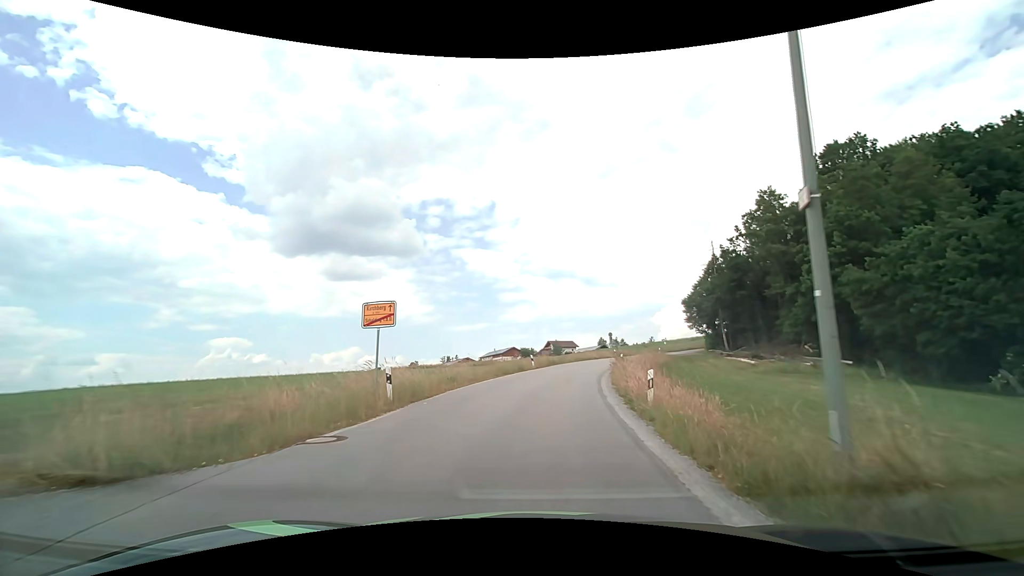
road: tertiary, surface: asphalt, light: Day
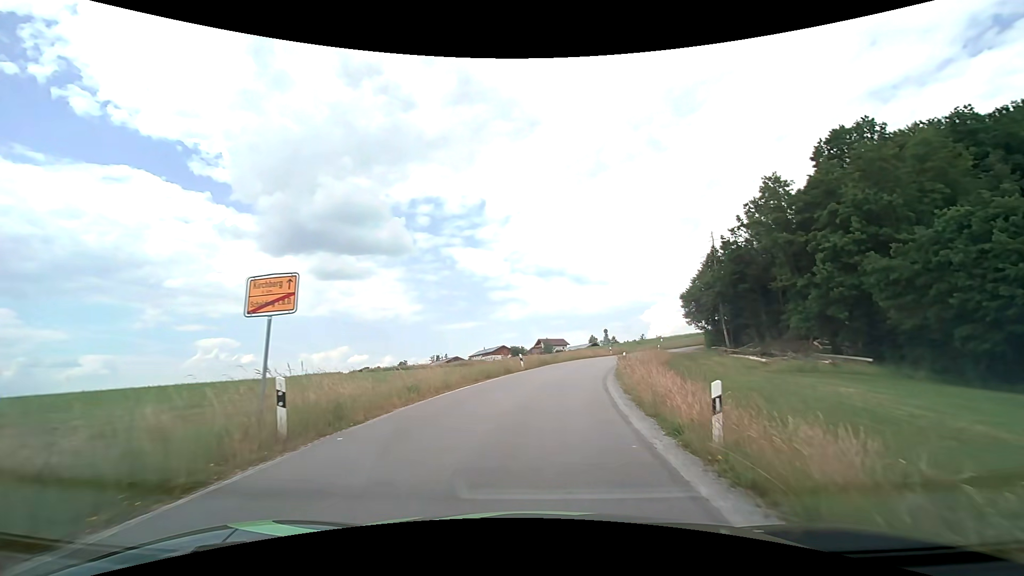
(0.0, +5.0) m; +1°
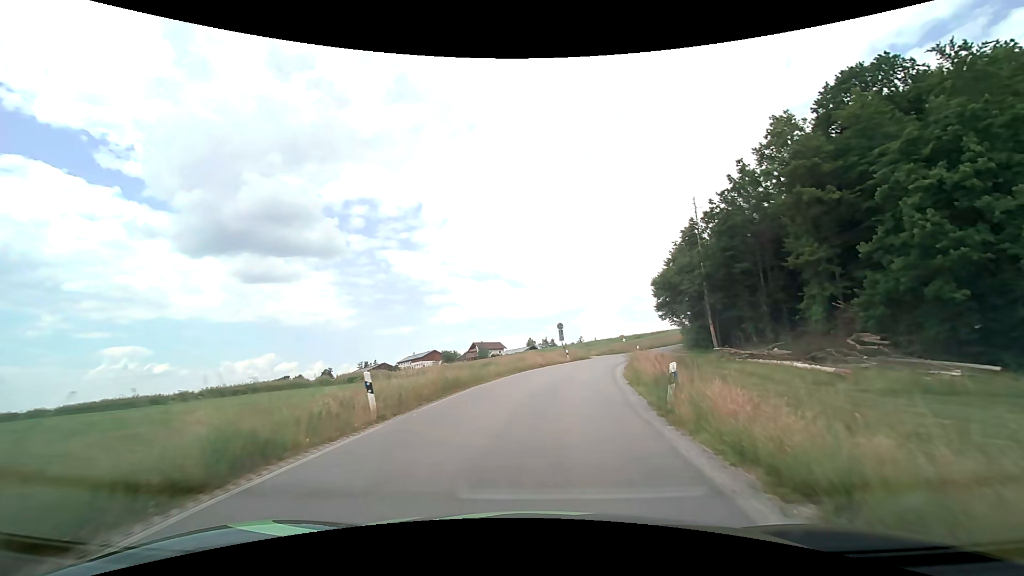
(+1.2, +21.3) m; +7°
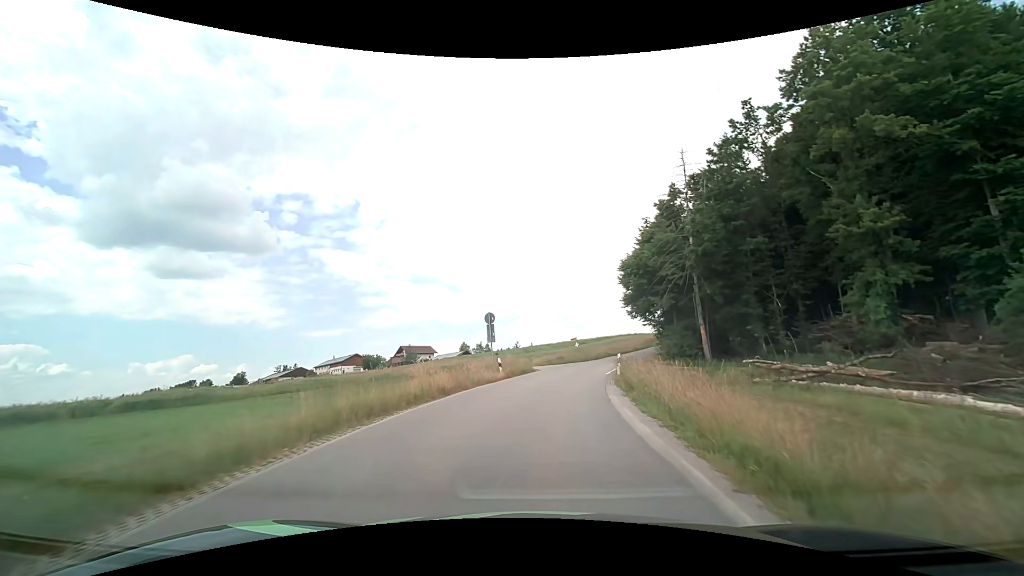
(+1.2, +18.1) m; +7°
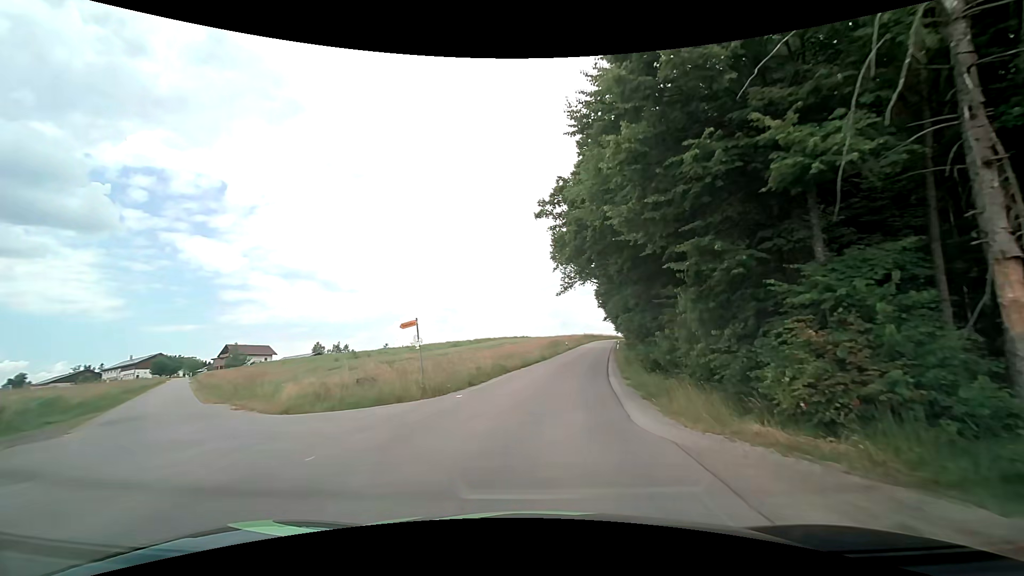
(+3.9, +34.4) m; +14°
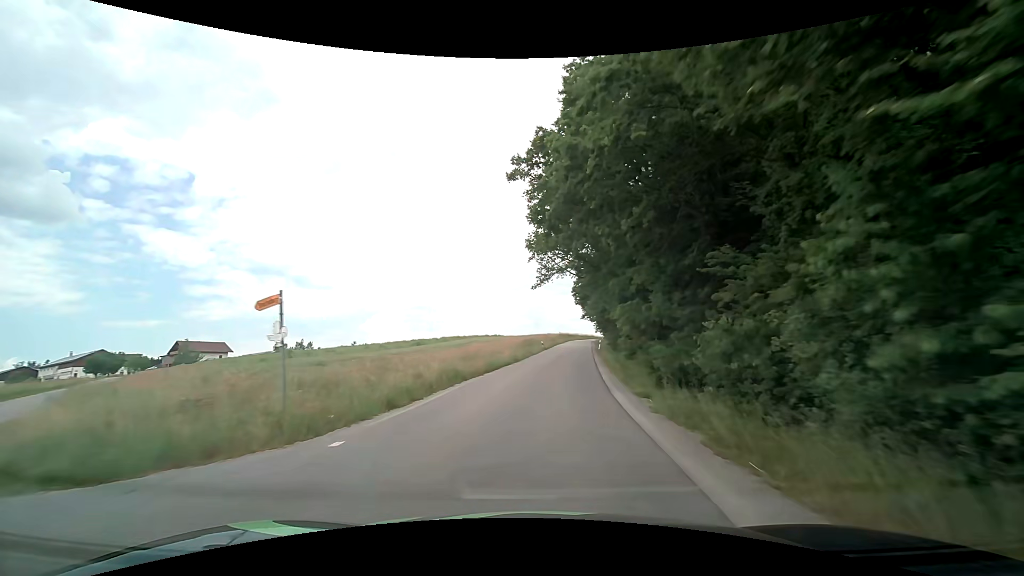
(+0.2, +7.5) m; +3°
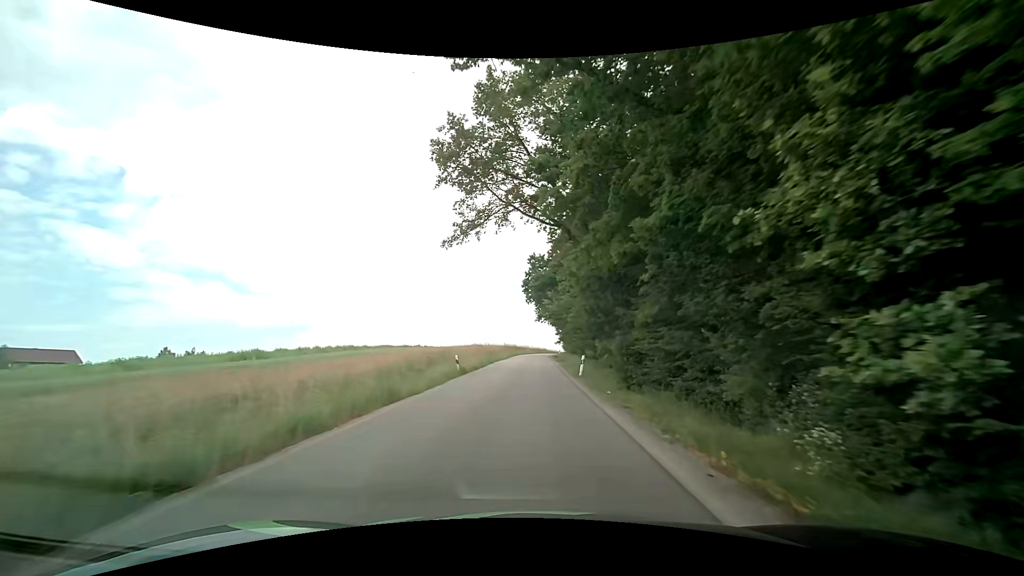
(+2.3, +30.9) m; +6°
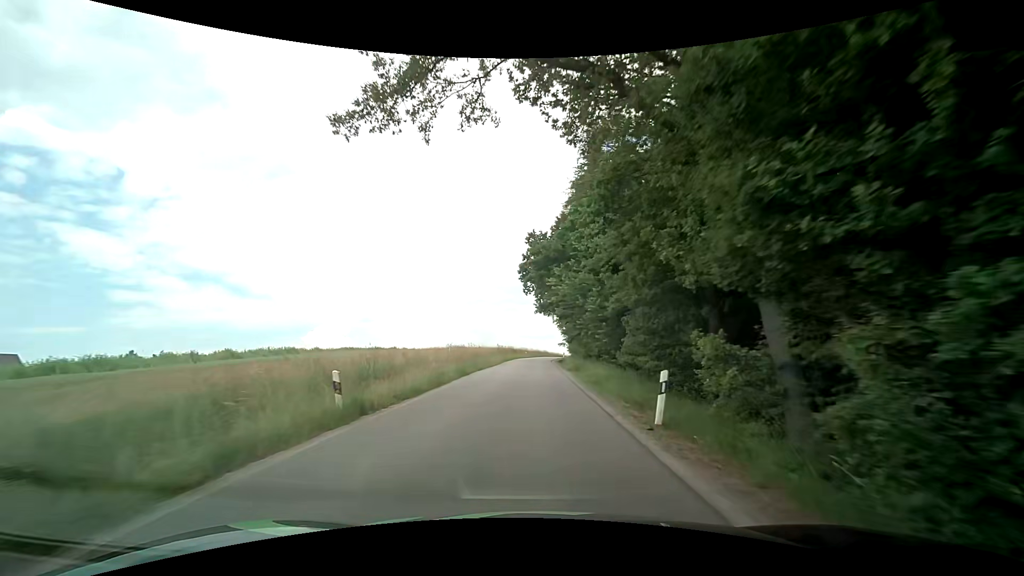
(+0.2, +15.9) m; +1°
(0, +10) (0, +20) (0, +30) (0, +40) (+1, +50) (+1, +60) (+1, +70) (+2, +80) (+4, +90) (+5, +100) m
